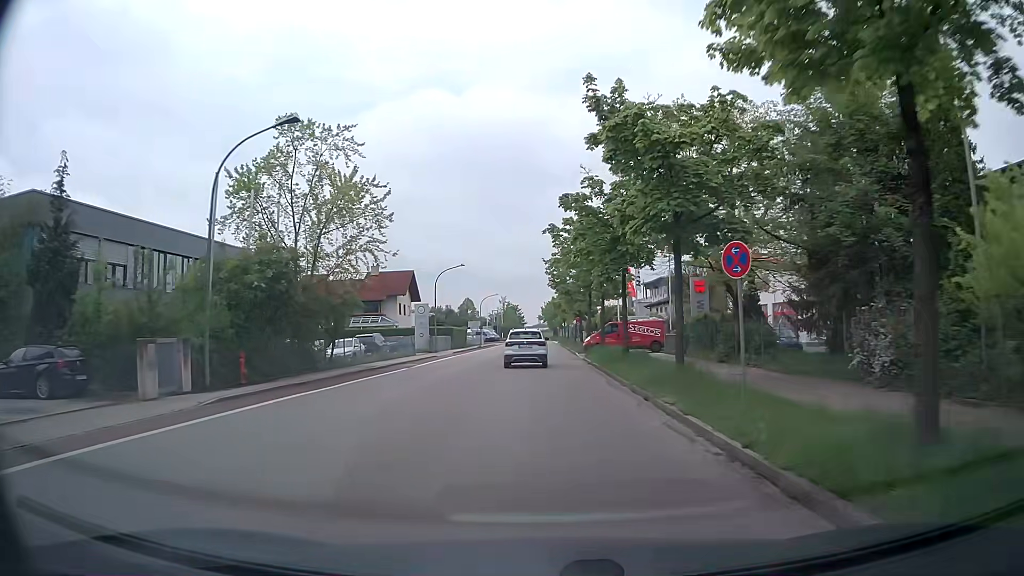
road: tertiary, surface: asphalt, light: Day
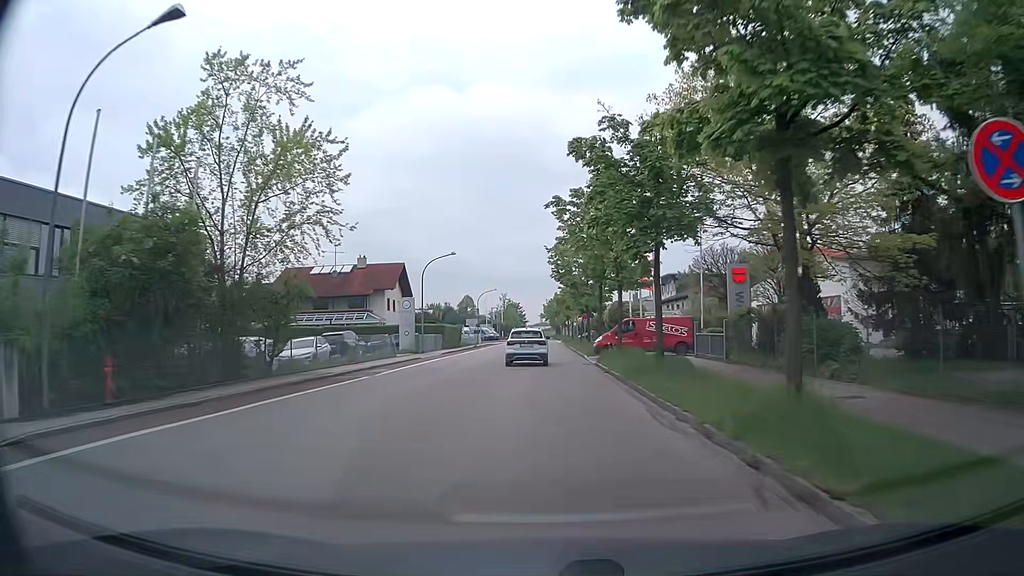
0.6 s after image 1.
(0.0, +7.1) m; 0°
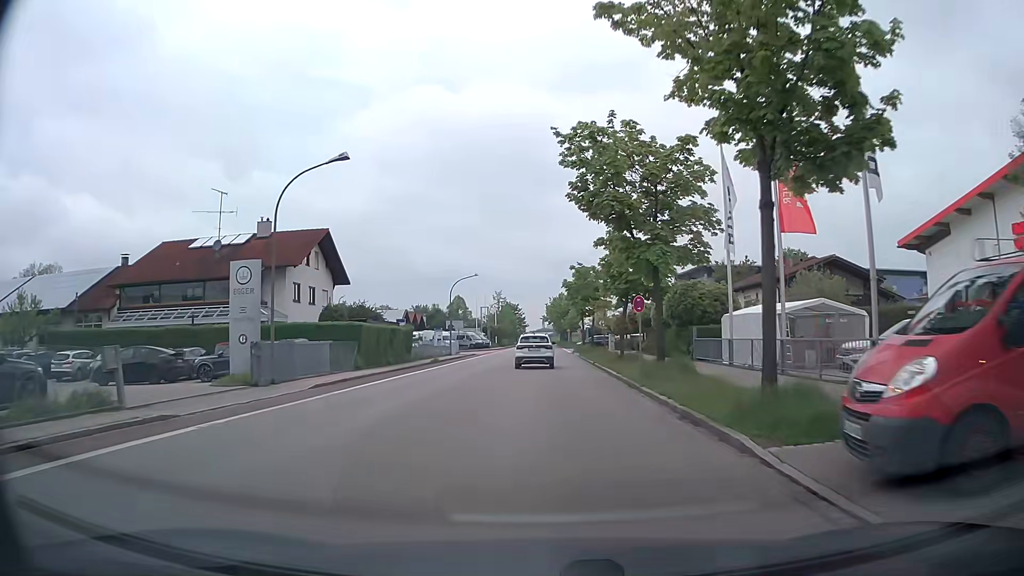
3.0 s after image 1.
(-0.2, +28.7) m; 0°
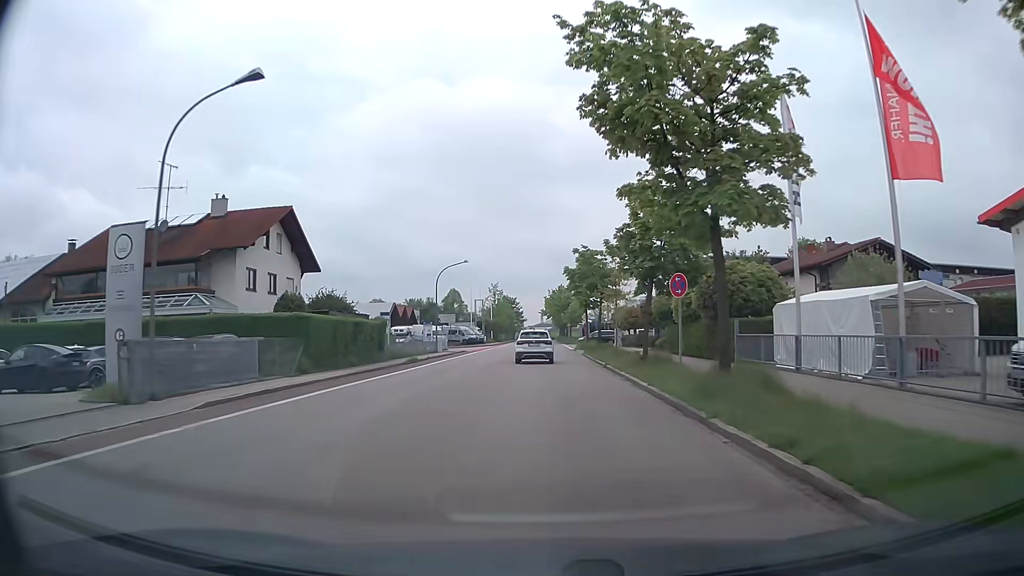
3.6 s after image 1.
(-0.1, +7.3) m; 0°
(0, +10) (0, +20) (0, +30) (0, +40) (0, +50) (0, +60) (0, +70) (0, +80) (0, +90) (0, +100) m
